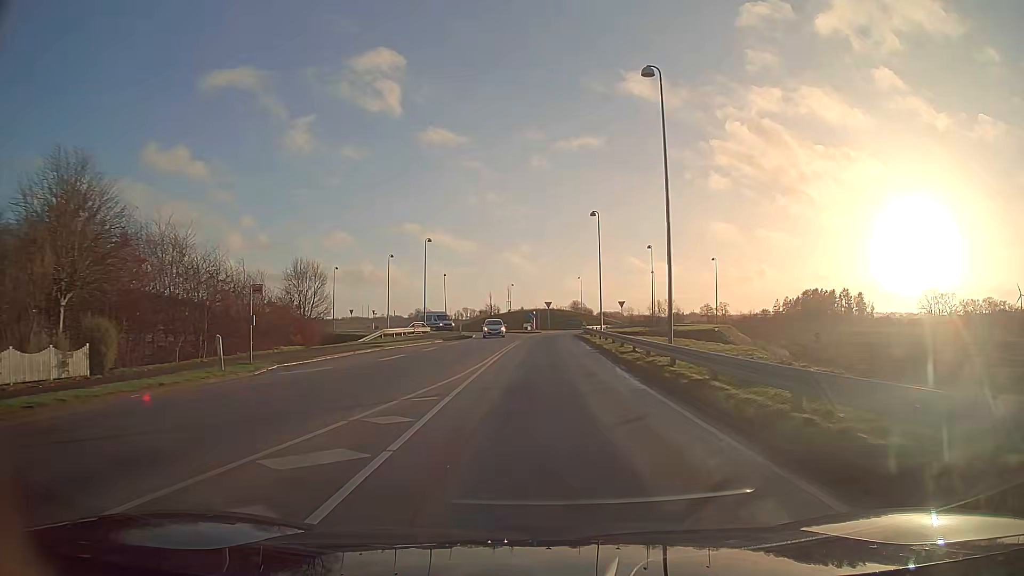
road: secondary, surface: asphalt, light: Day
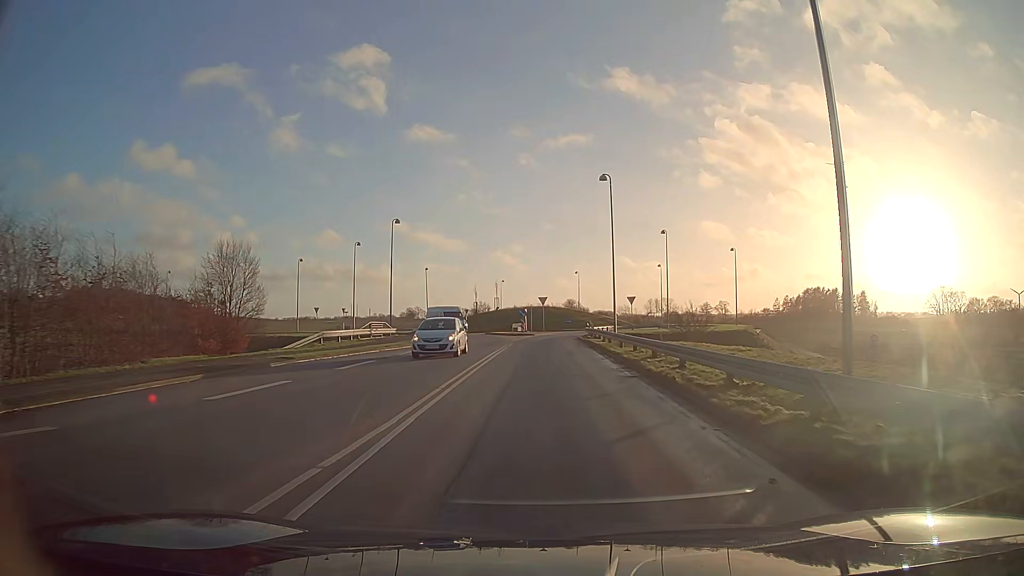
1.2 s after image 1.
(+0.1, +13.0) m; +1°
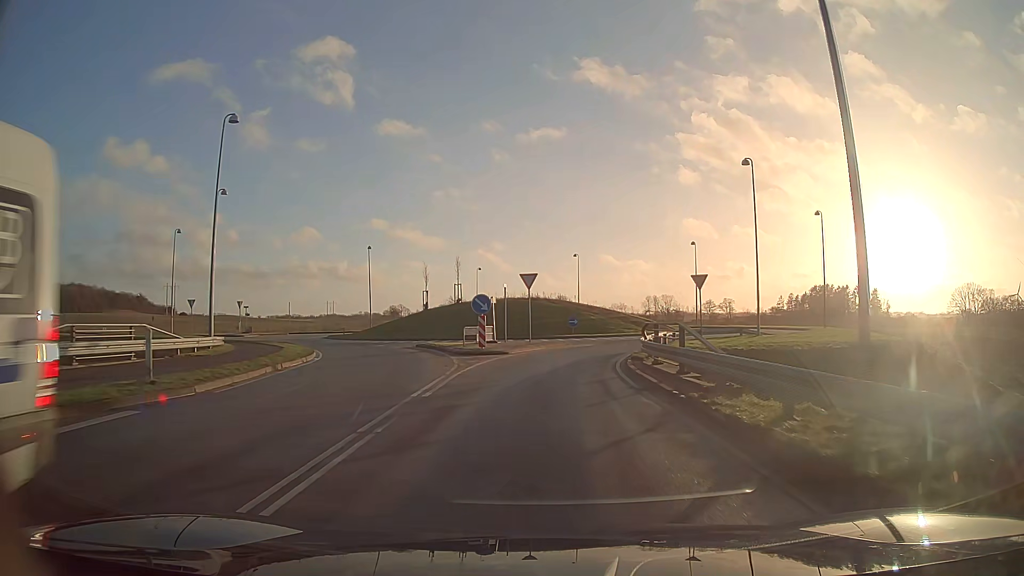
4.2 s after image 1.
(+0.3, +30.1) m; +1°
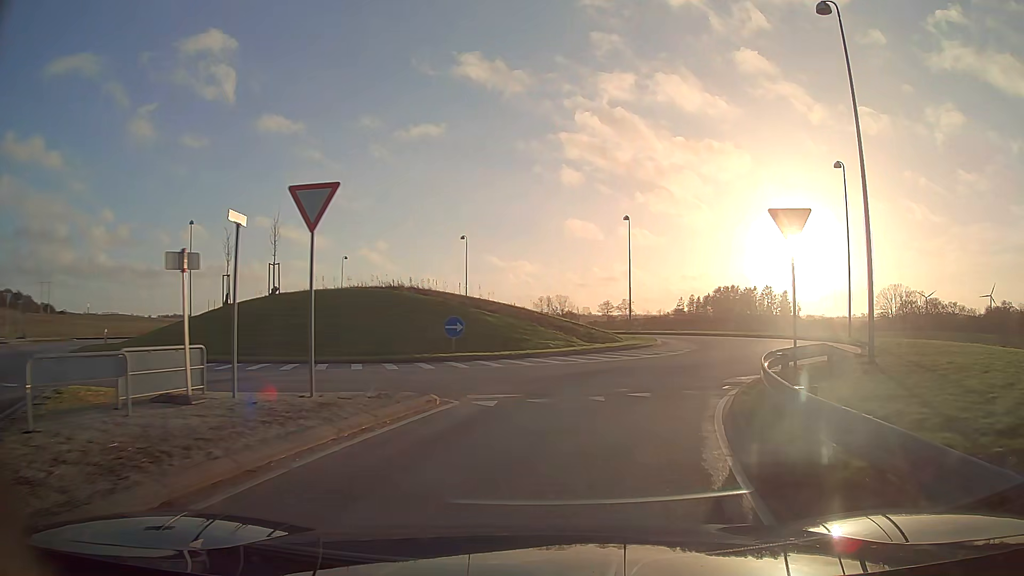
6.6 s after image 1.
(+1.1, +20.8) m; +10°
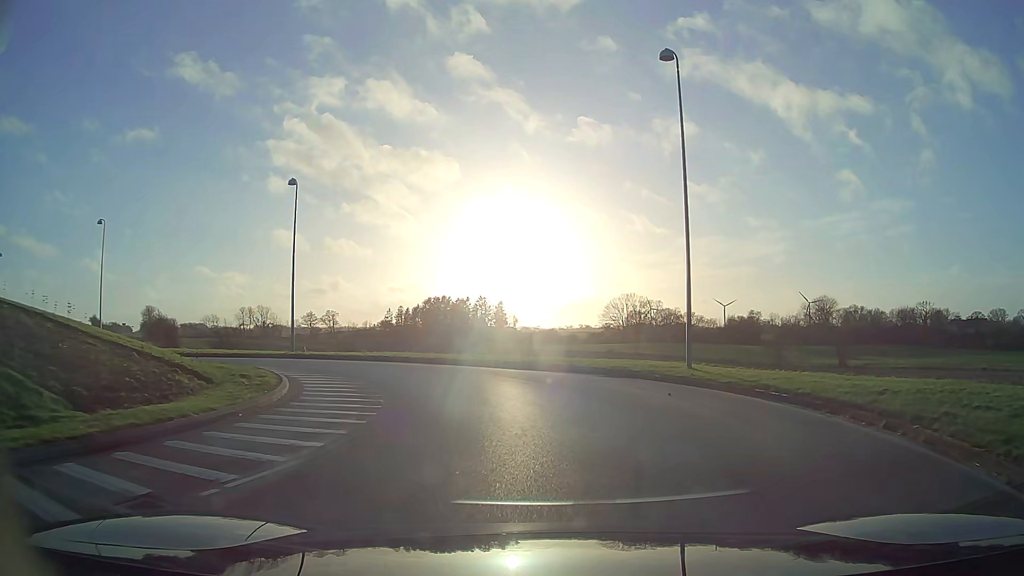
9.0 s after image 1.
(+4.3, +17.9) m; +24°
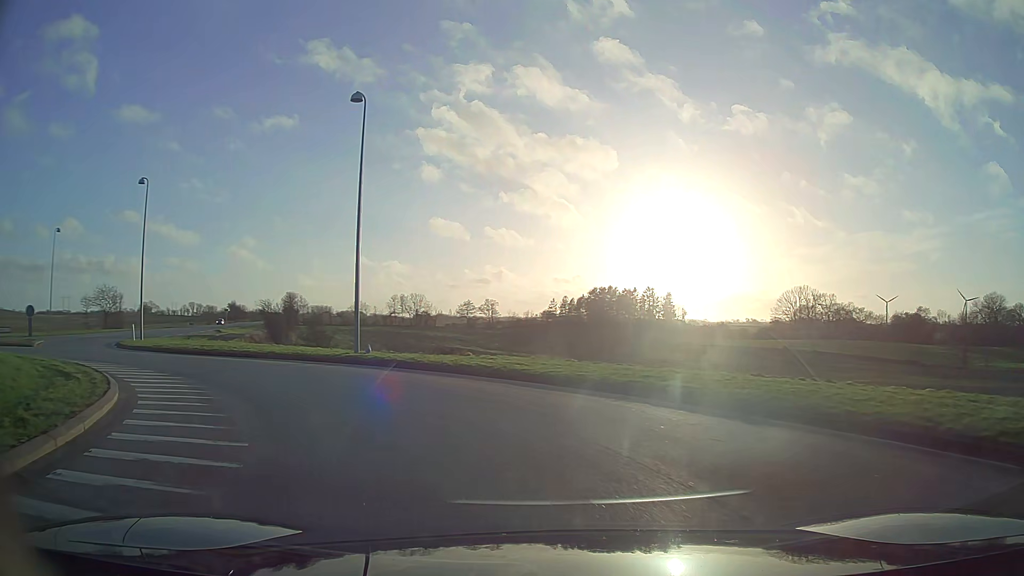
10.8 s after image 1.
(-0.9, +13.4) m; -14°
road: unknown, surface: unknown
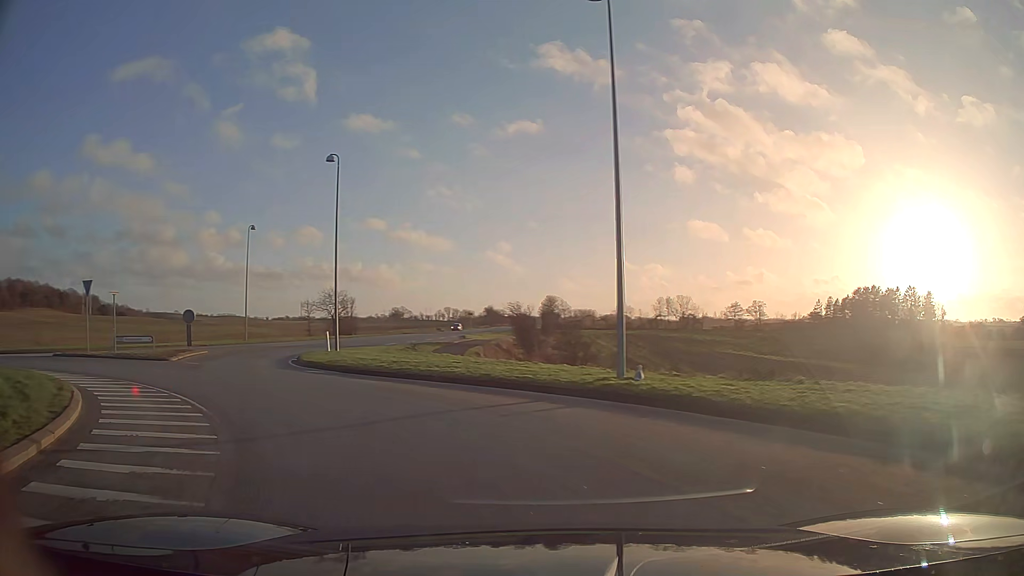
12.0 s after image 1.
(-1.6, +8.6) m; -22°
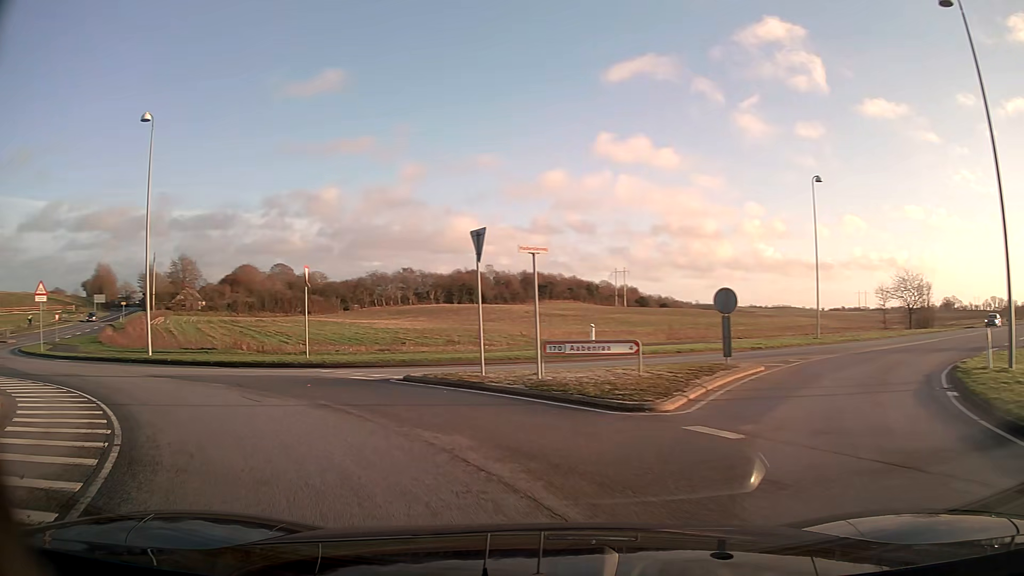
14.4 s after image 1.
(-6.6, +15.4) m; -45°
(-3, +9) (-10, +16) (-19, +20) (-28, +25) (-36, +32) (-42, +40) (-47, +48) (-52, +56) (-58, +65) (-63, +73) m
